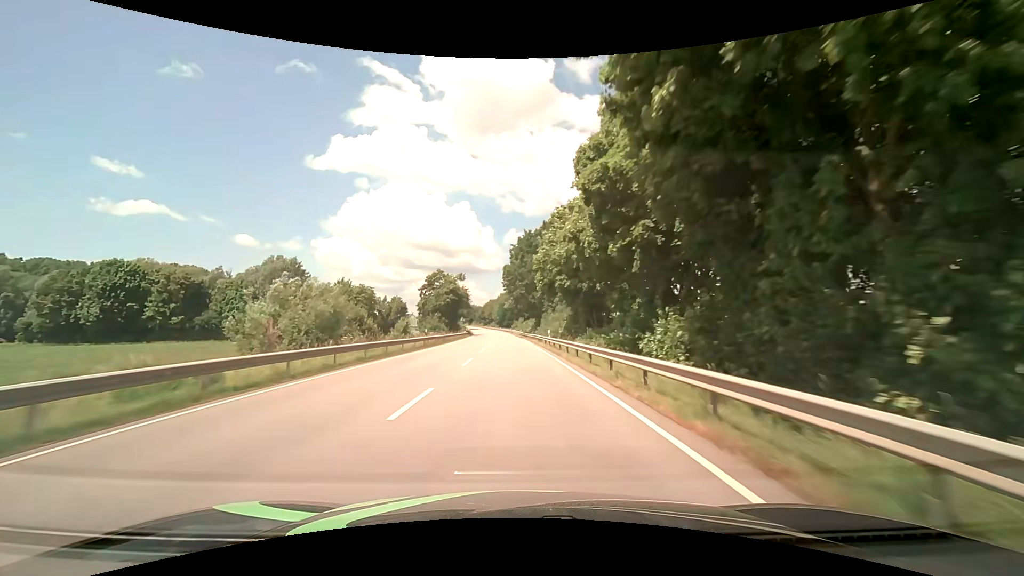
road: primary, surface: asphalt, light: Day
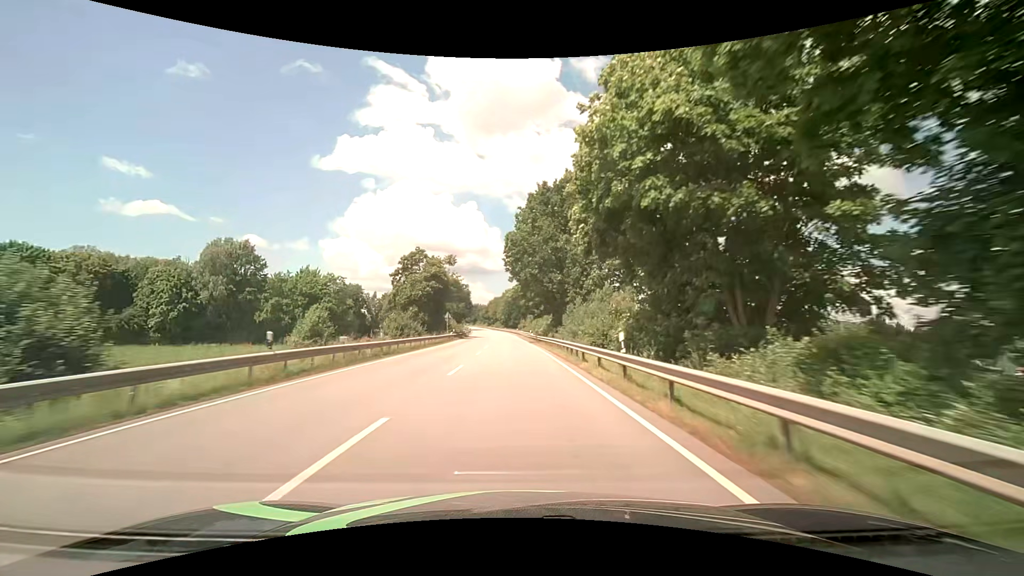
(-0.2, +26.4) m; -1°
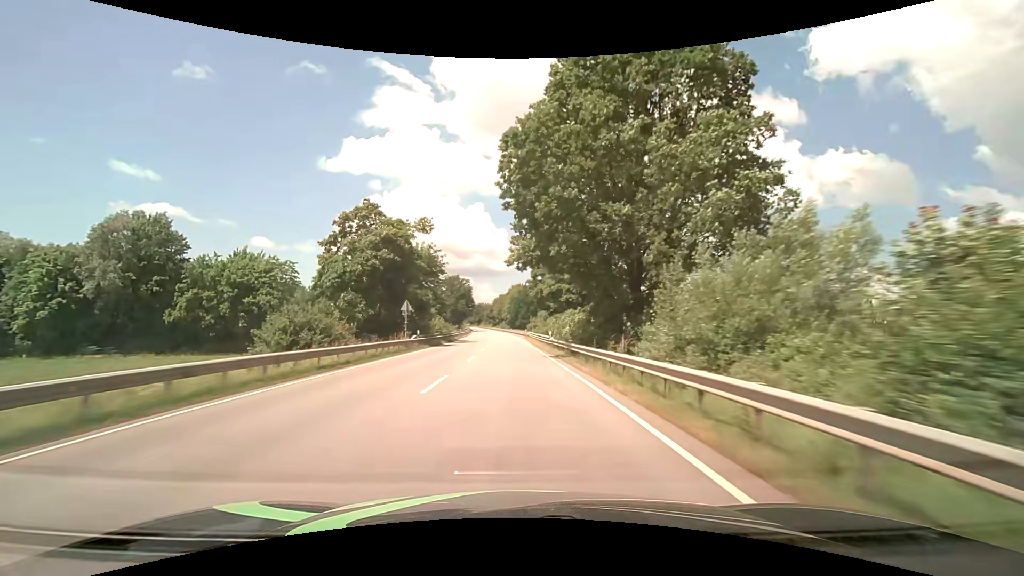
(-0.1, +27.1) m; -1°
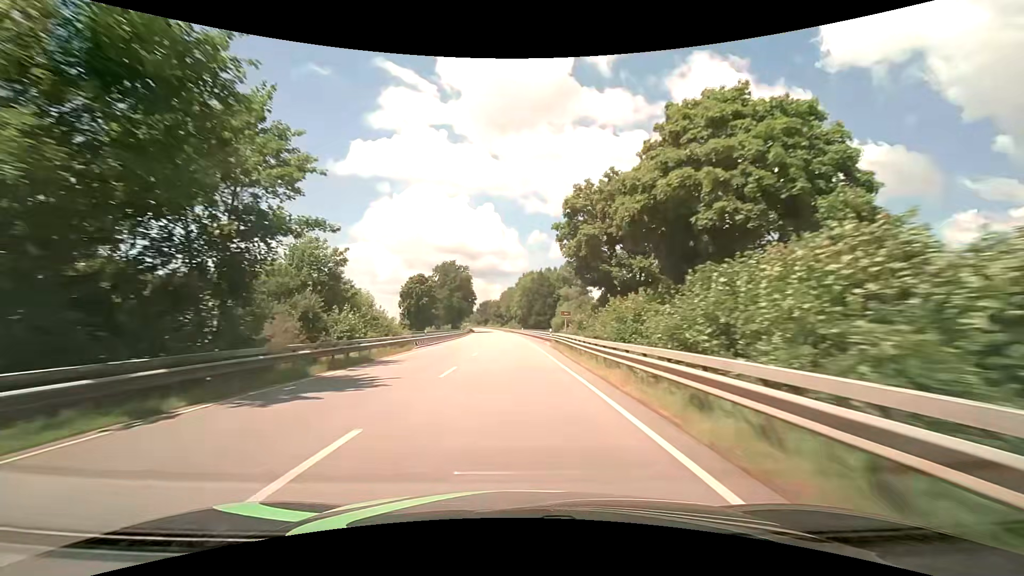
(-0.4, +41.7) m; -1°
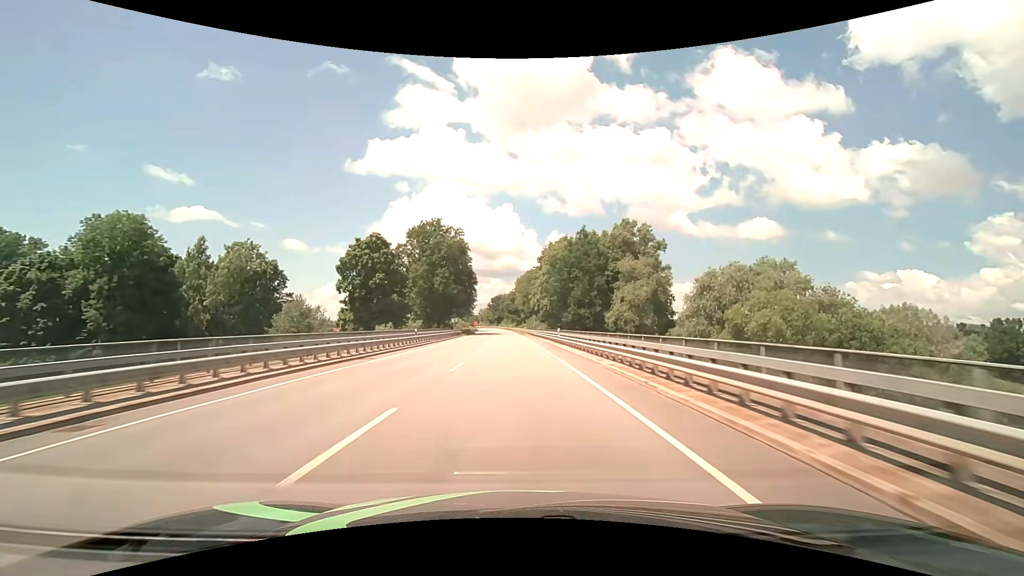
(-1.3, +54.4) m; -3°
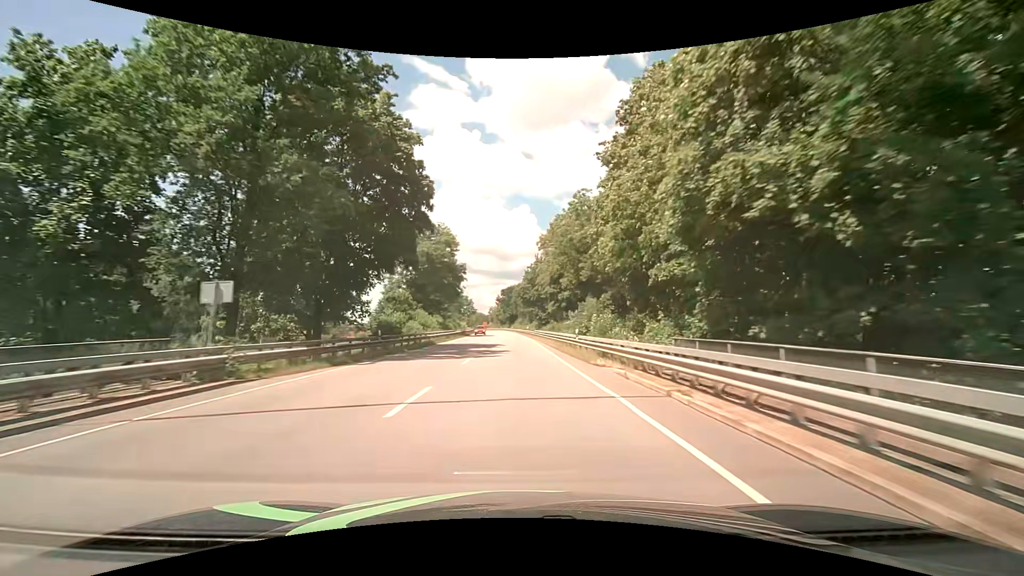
(-1.0, +64.4) m; -2°
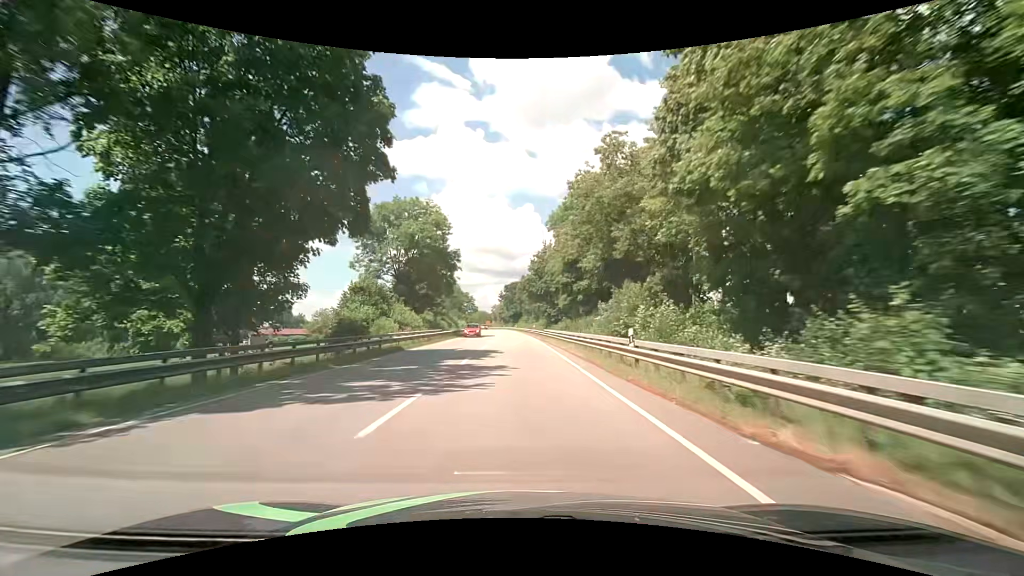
(-0.1, +12.6) m; -1°
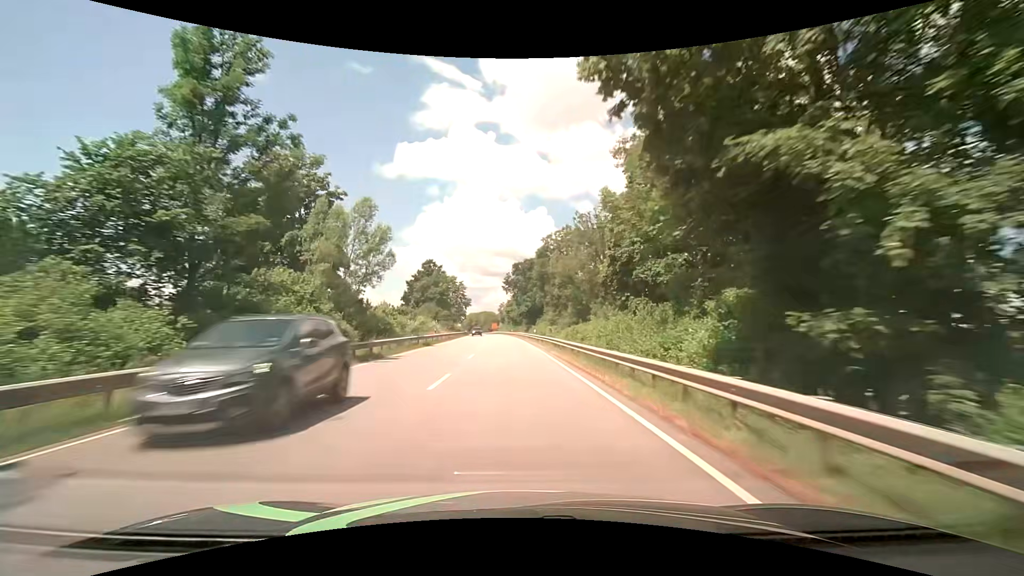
(-0.7, +62.7) m; -2°
(0, +10) (0, +20) (0, +30) (0, +40) (-1, +50) (-1, +60) (-2, +70) (-2, +80) (-3, +90) (-3, +100) m
